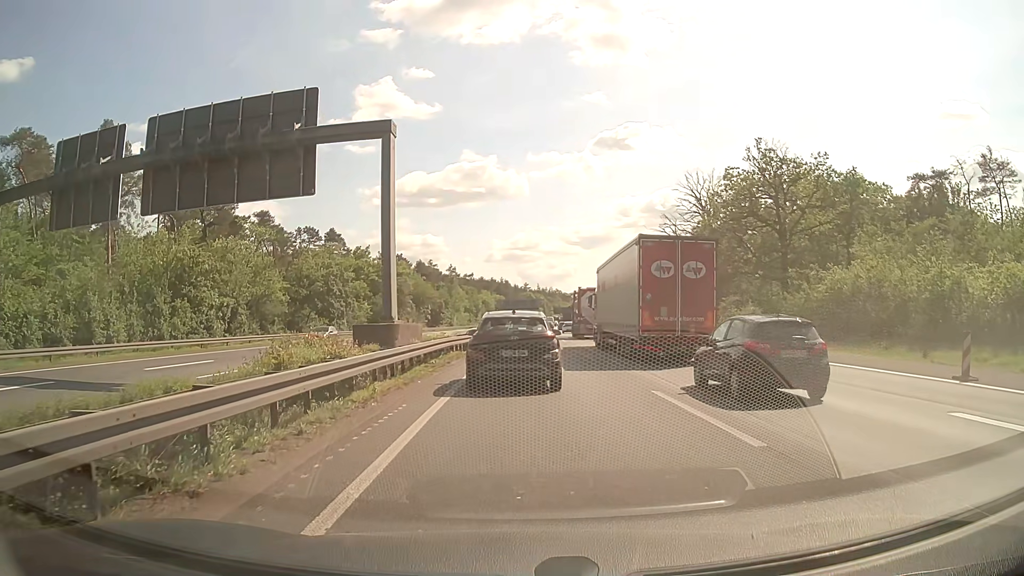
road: motorway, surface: asphalt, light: Day
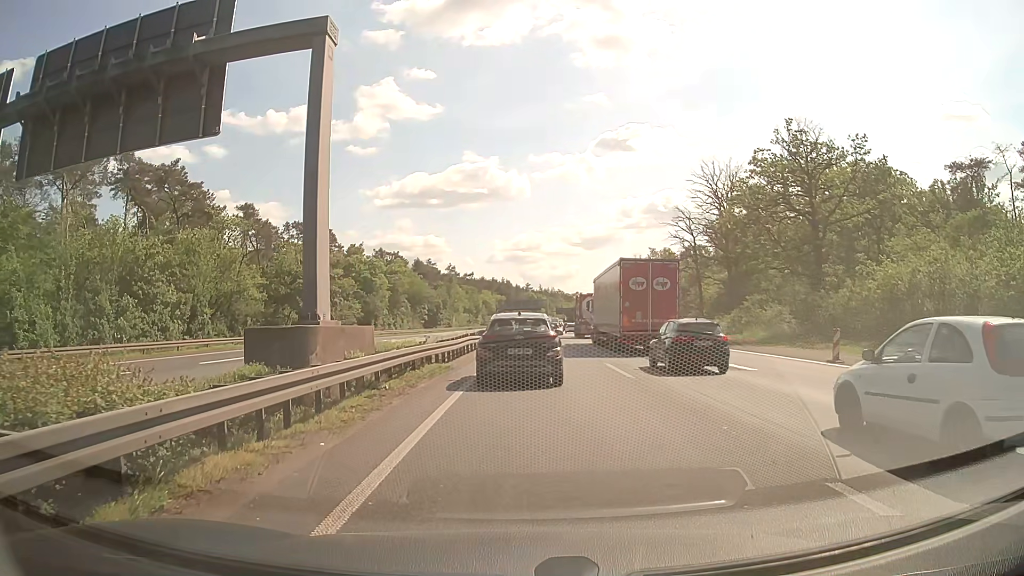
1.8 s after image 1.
(0.0, +7.5) m; 0°
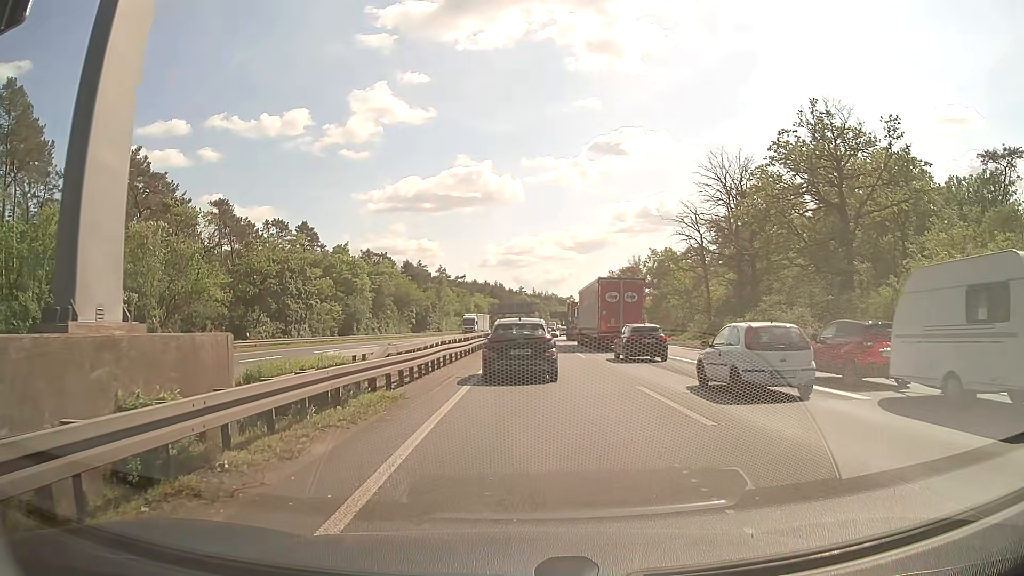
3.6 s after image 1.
(0.0, +7.3) m; 0°
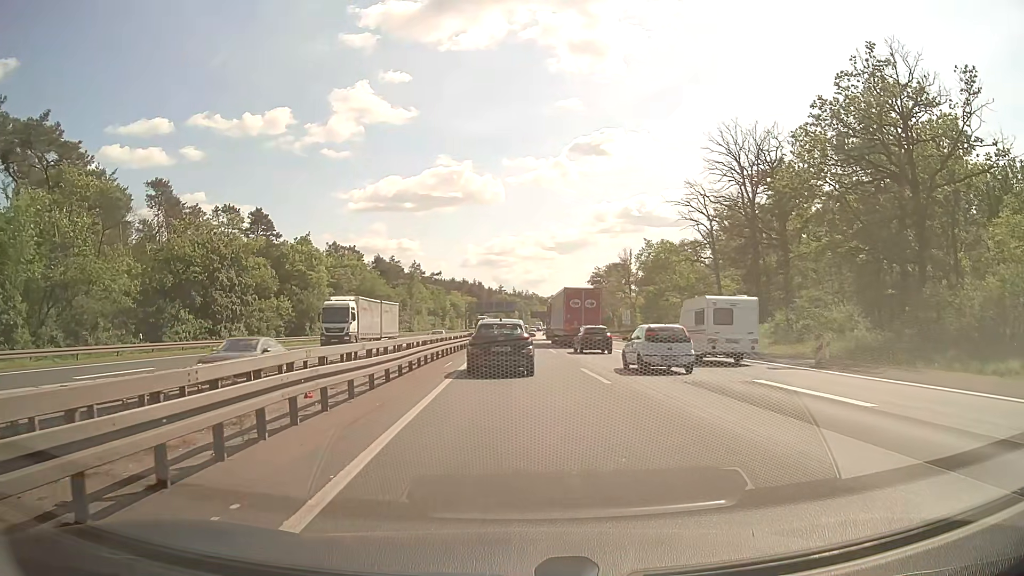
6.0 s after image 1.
(+0.2, +13.4) m; +2°
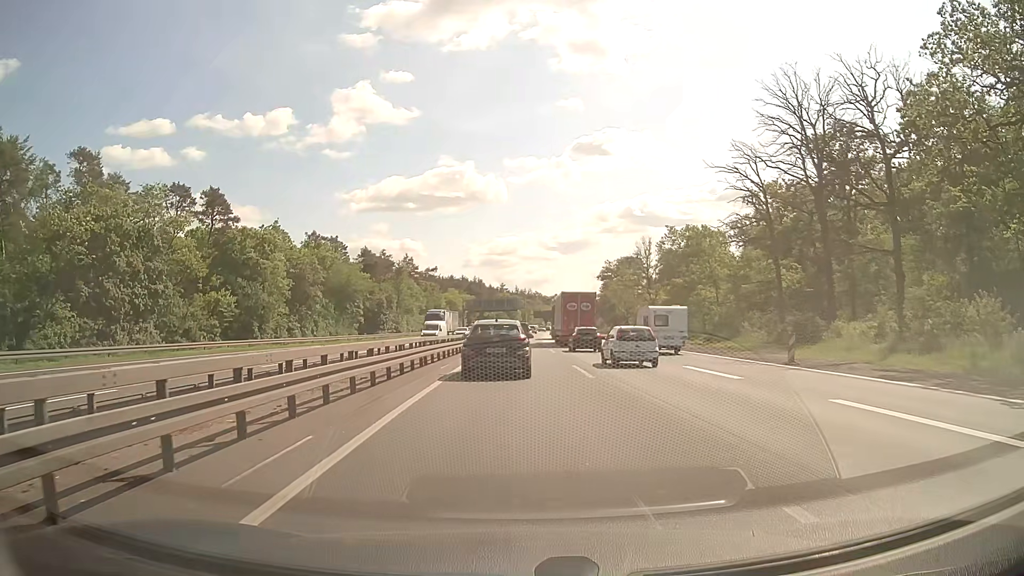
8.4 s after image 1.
(-0.1, +17.4) m; -1°
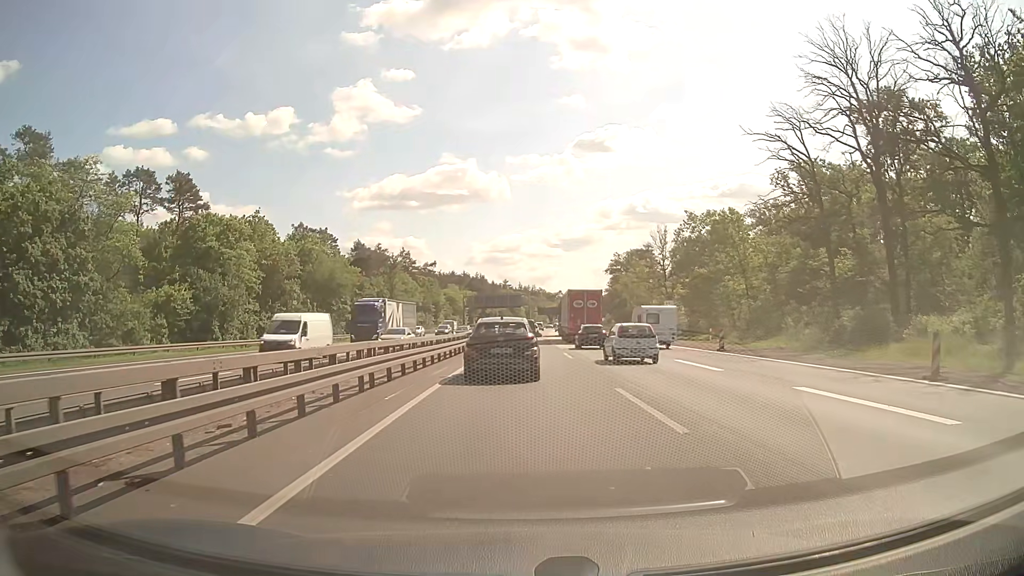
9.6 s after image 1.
(0.0, +9.9) m; 0°
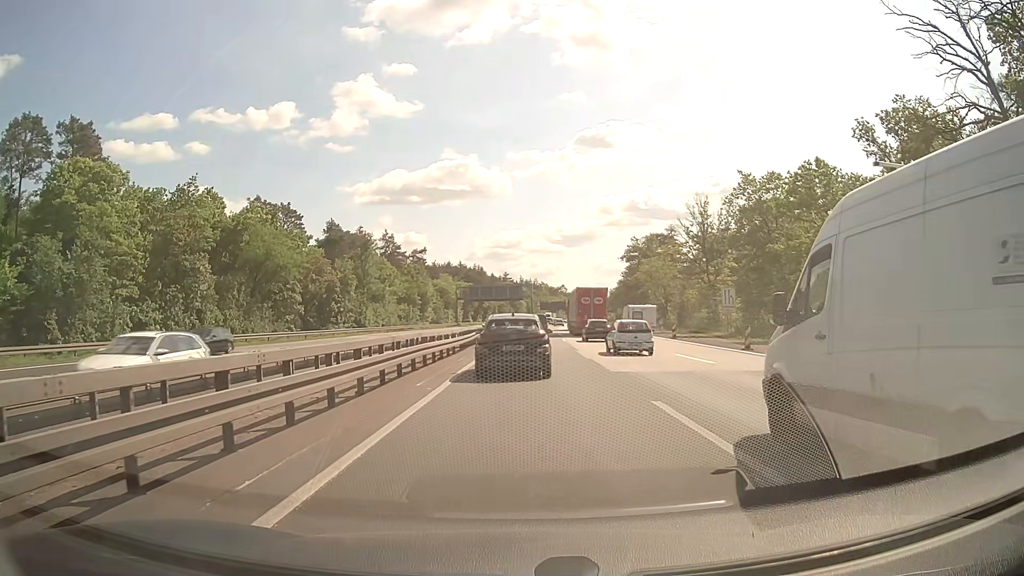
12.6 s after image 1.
(0.0, +22.1) m; 0°
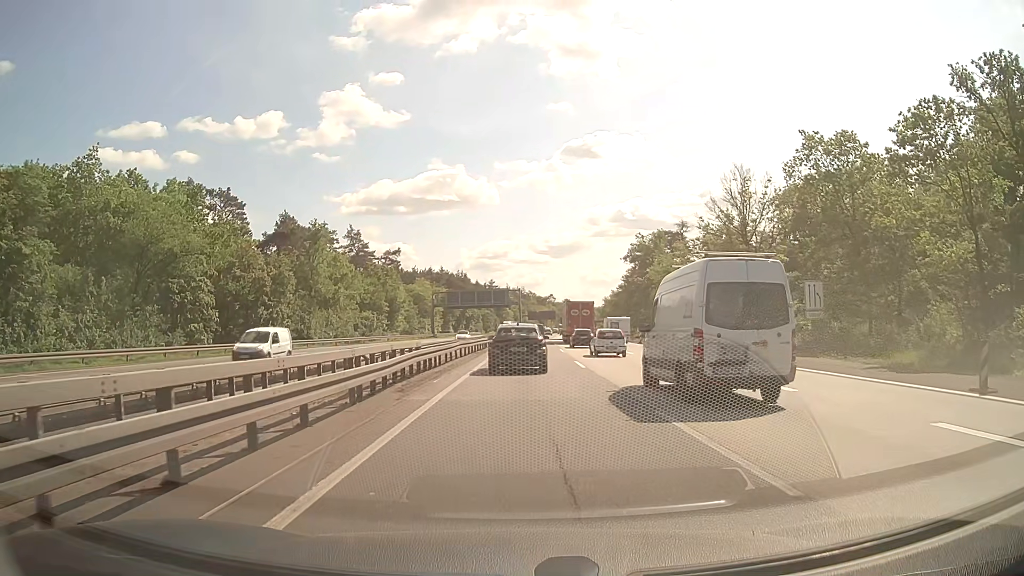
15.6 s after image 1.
(+0.2, +19.5) m; +1°
